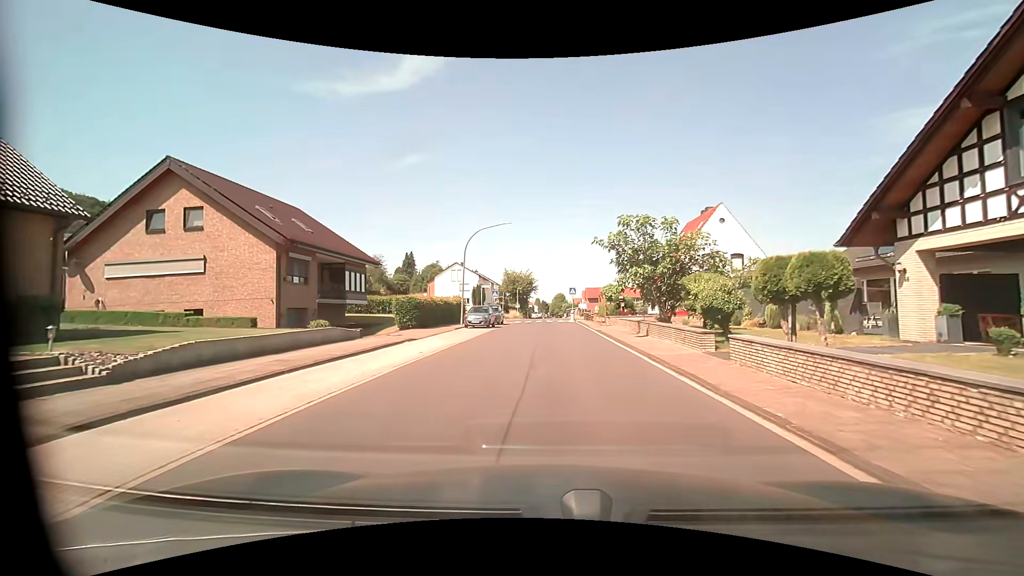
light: Day
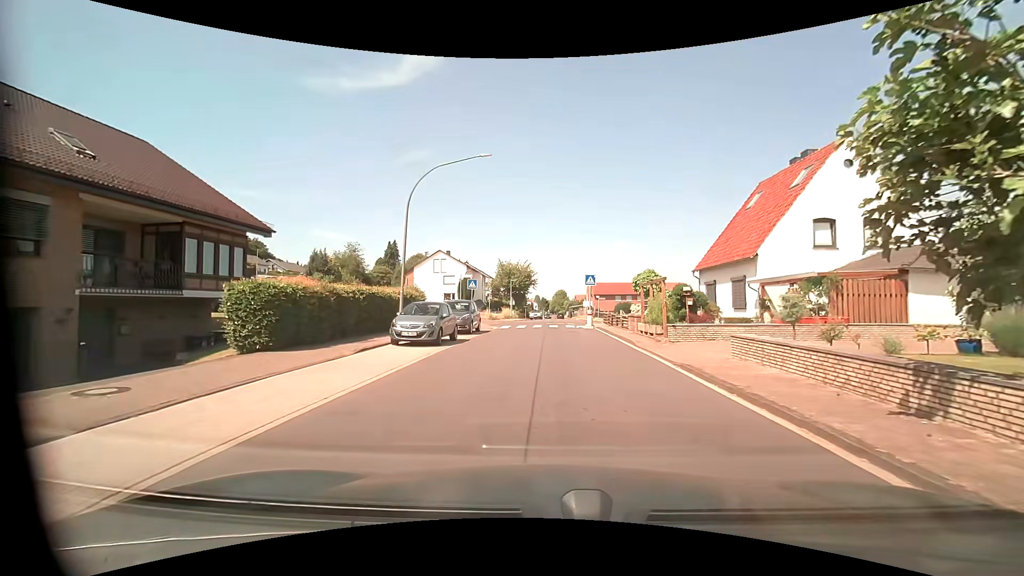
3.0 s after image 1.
(-0.1, +16.2) m; 0°
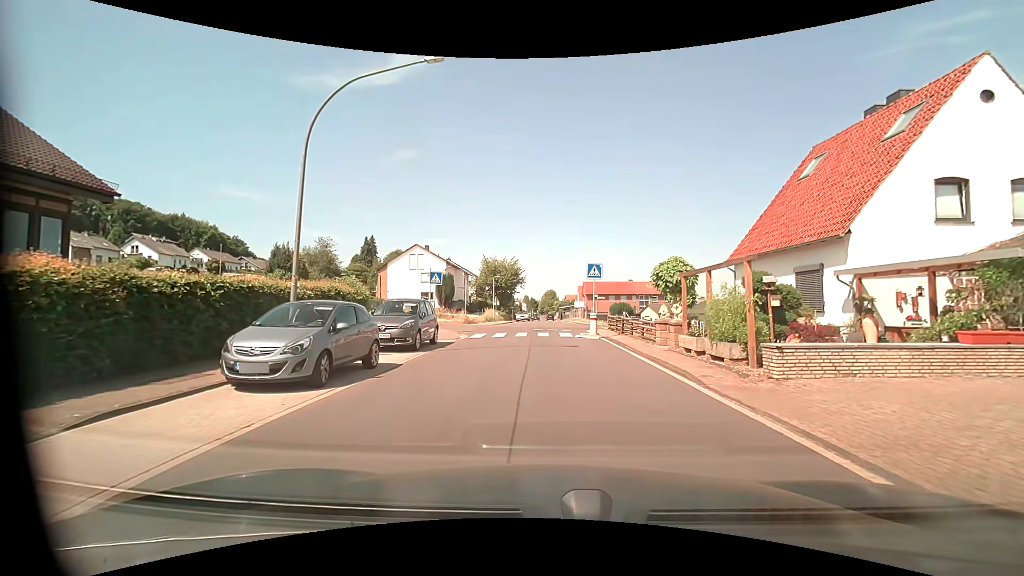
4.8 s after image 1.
(+0.1, +8.2) m; +2°
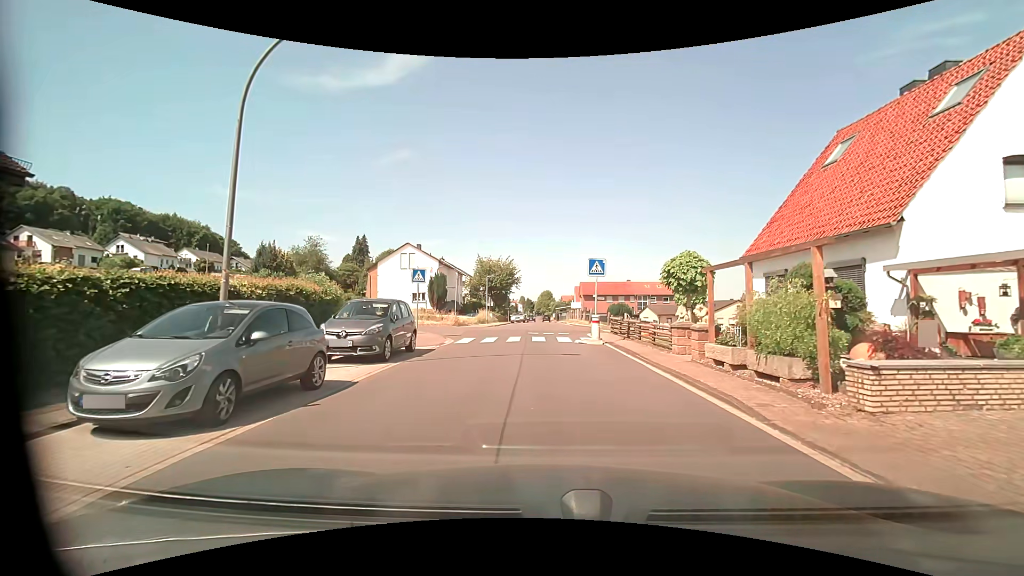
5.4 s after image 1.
(0.0, +2.6) m; 0°
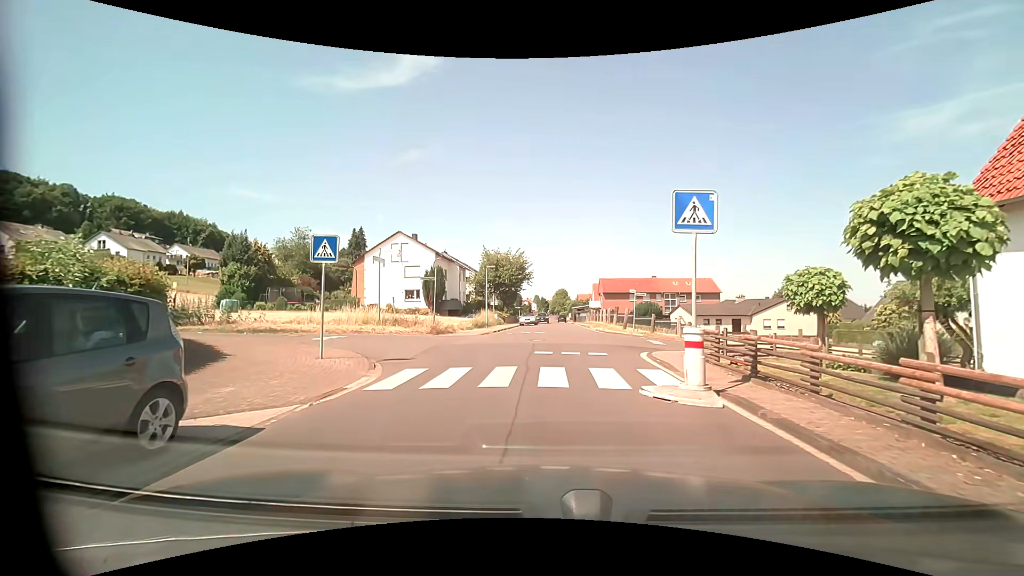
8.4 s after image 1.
(-0.1, +10.7) m; -2°
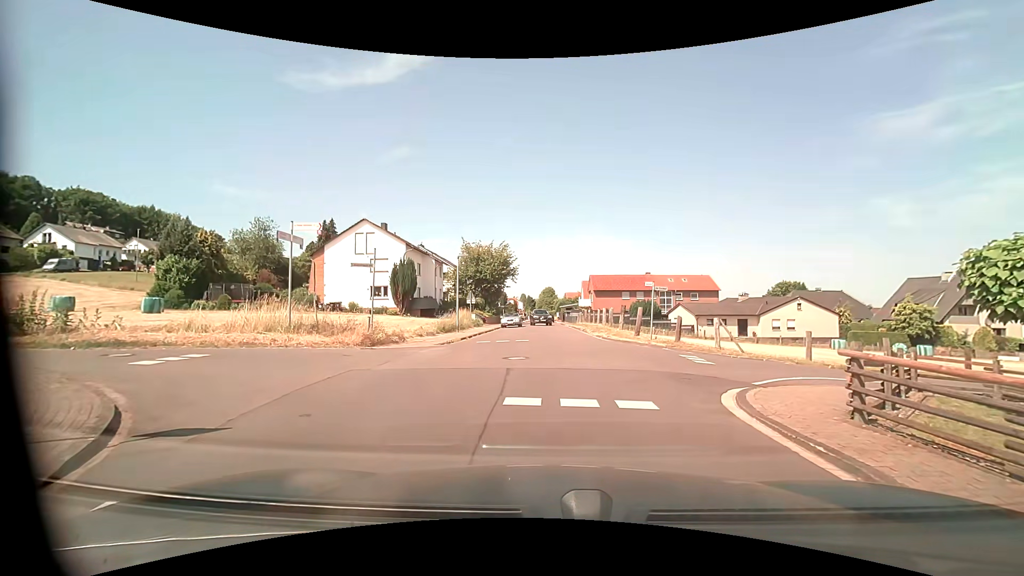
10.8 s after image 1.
(+0.1, +7.4) m; +2°
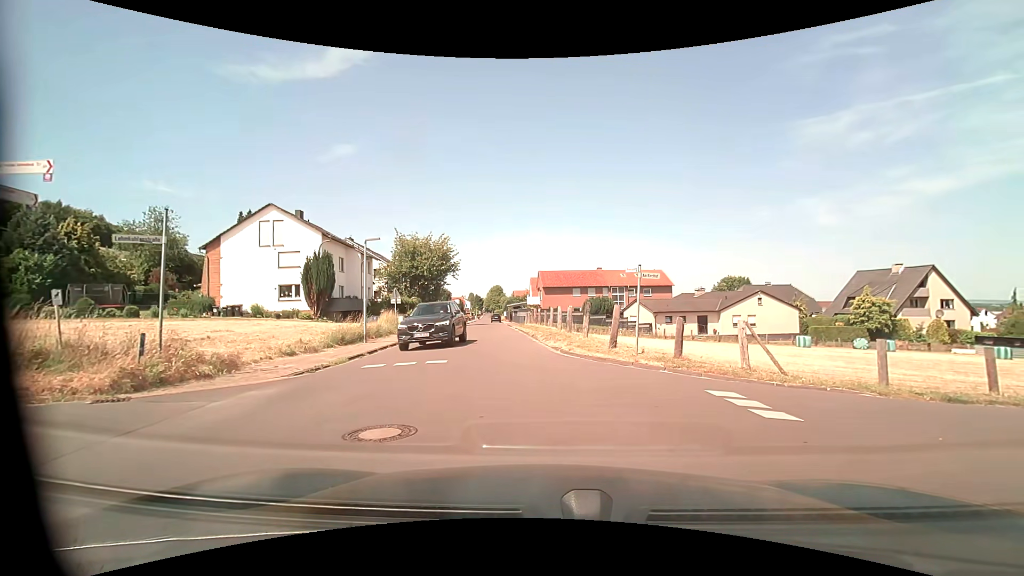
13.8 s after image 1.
(+0.3, +7.2) m; +6°
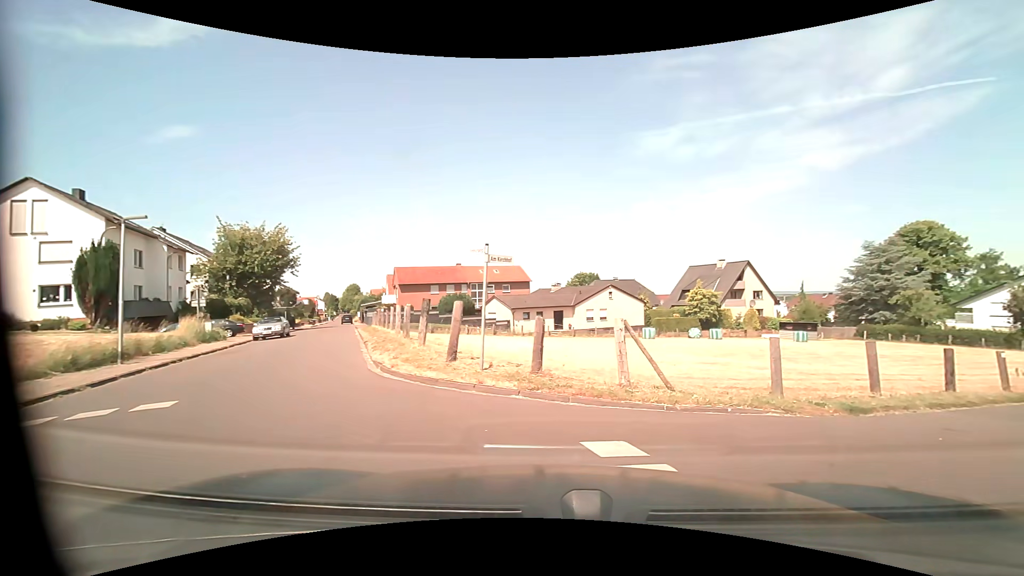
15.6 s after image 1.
(+0.4, +4.0) m; +15°
